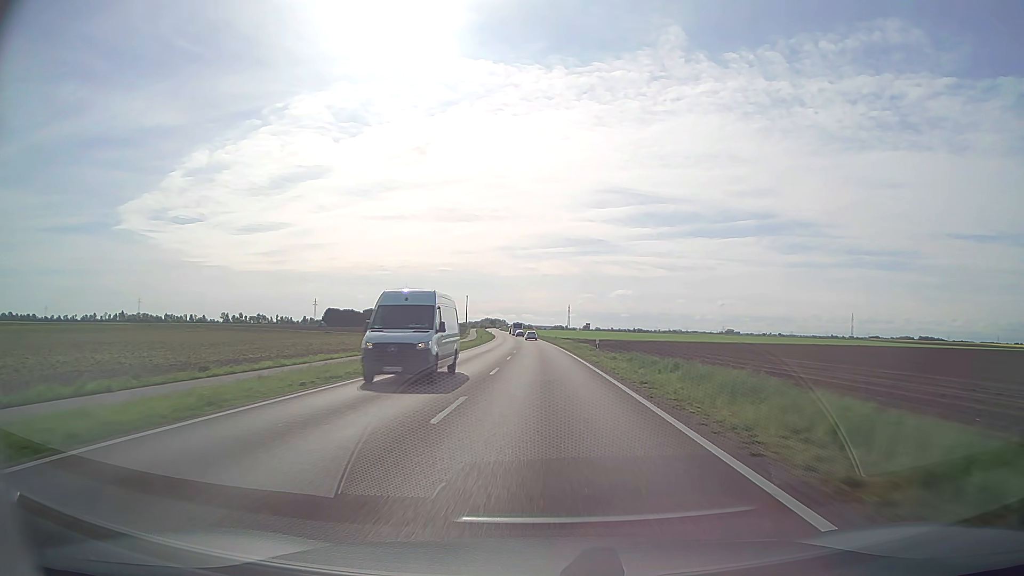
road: secondary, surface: asphalt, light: Day
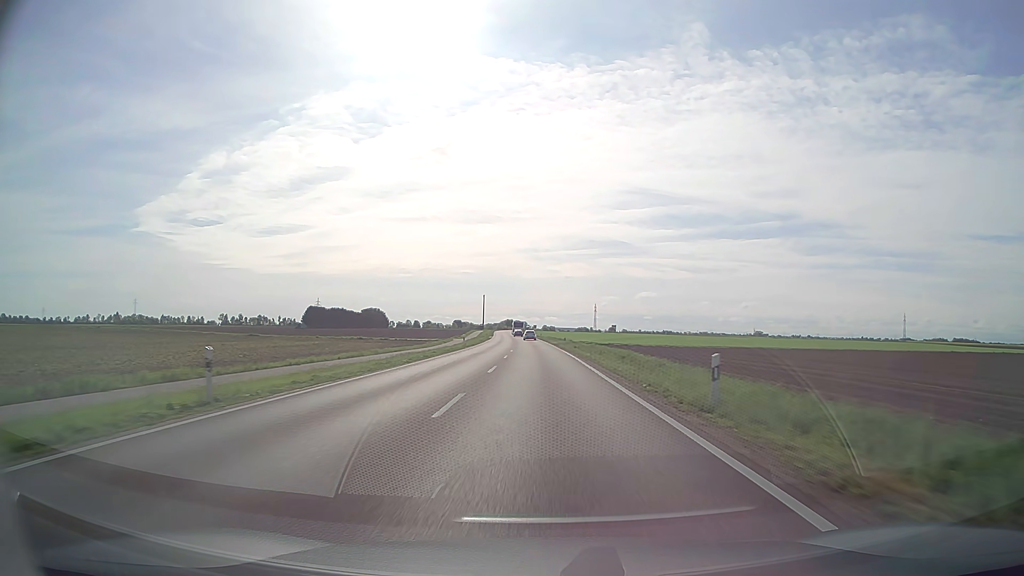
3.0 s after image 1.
(-1.0, +71.8) m; -2°
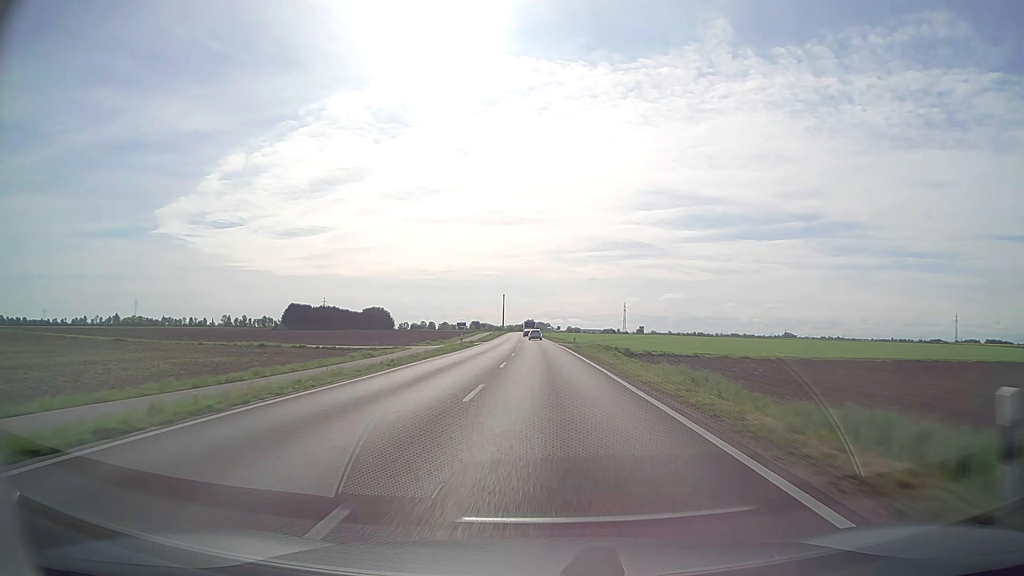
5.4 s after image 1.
(-1.0, +57.8) m; -2°
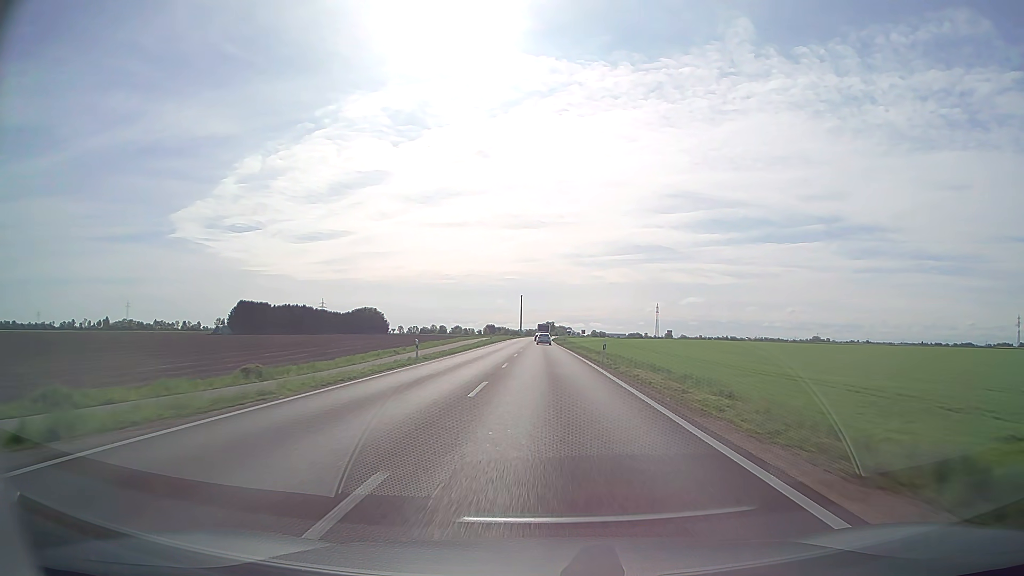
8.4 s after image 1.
(-0.9, +70.9) m; -2°
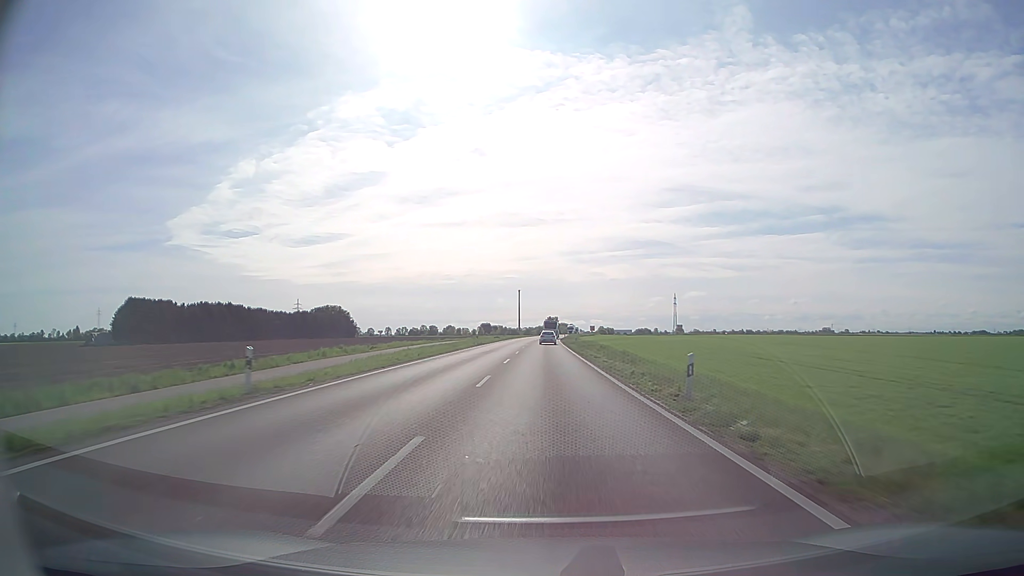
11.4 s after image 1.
(-0.3, +70.0) m; 0°
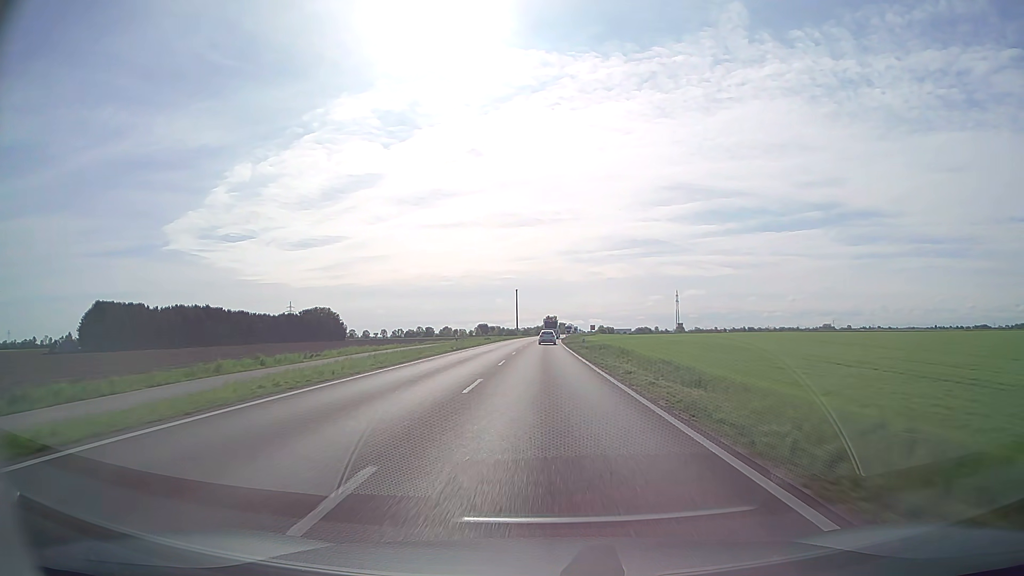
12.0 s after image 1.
(0.0, +13.9) m; 0°
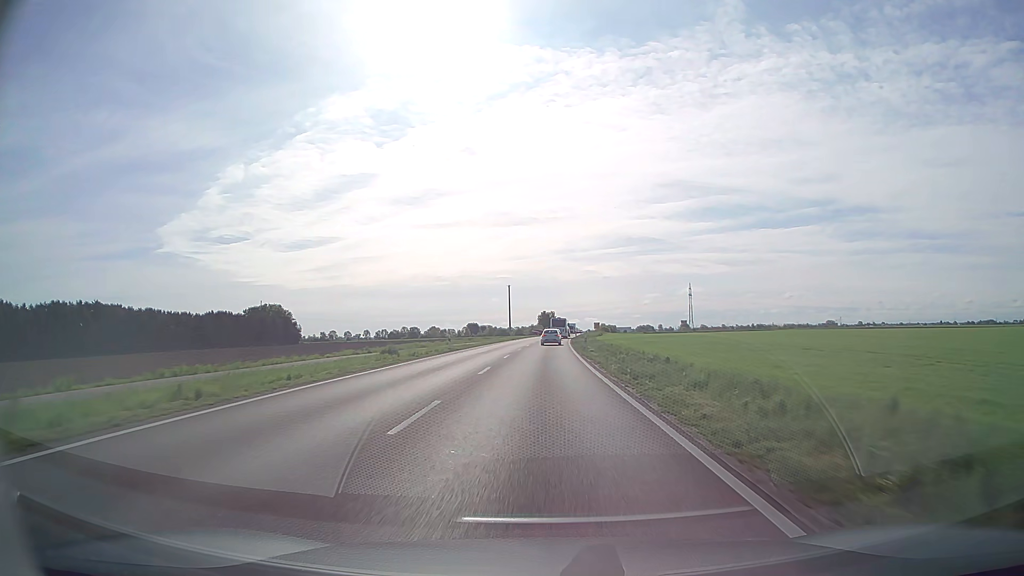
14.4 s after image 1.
(0.0, +53.9) m; 0°
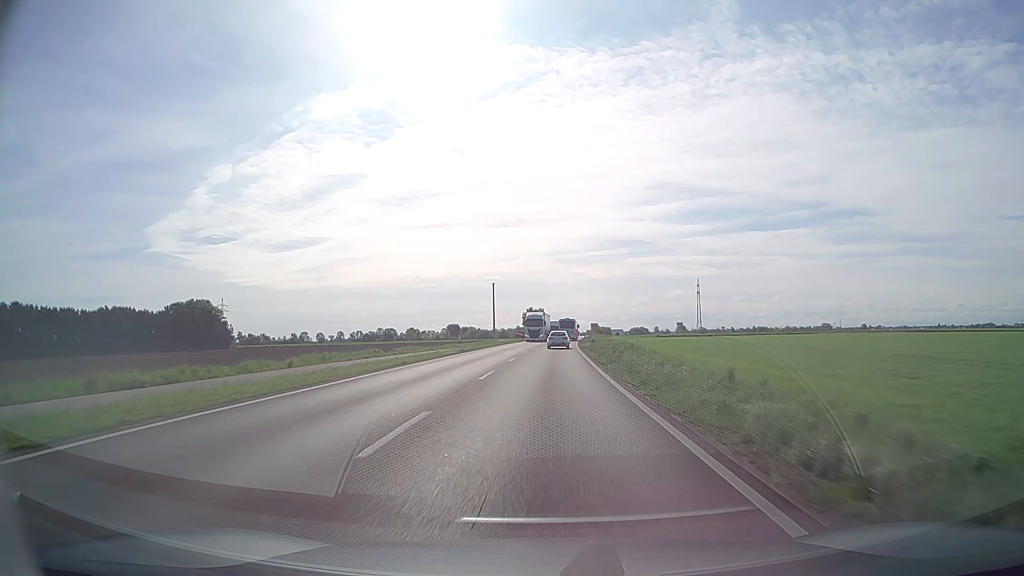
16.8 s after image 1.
(+0.3, +49.4) m; +1°
(0, +10) (0, +20) (+1, +30) (+1, +40) (+1, +50) (+1, +60) (+2, +70) (+2, +80) (+3, +90) (+3, +100) m
